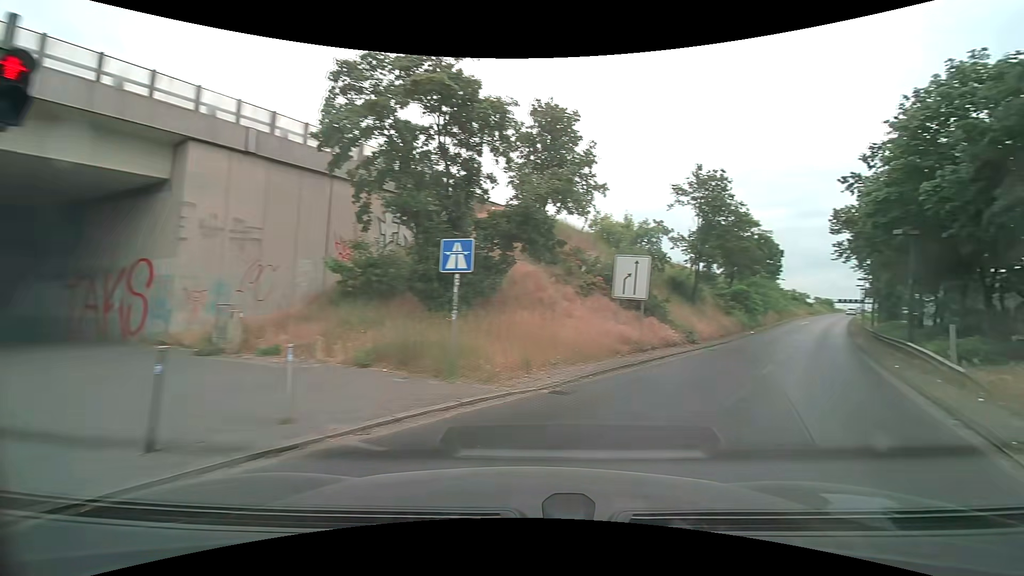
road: motorway_link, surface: asphalt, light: Day
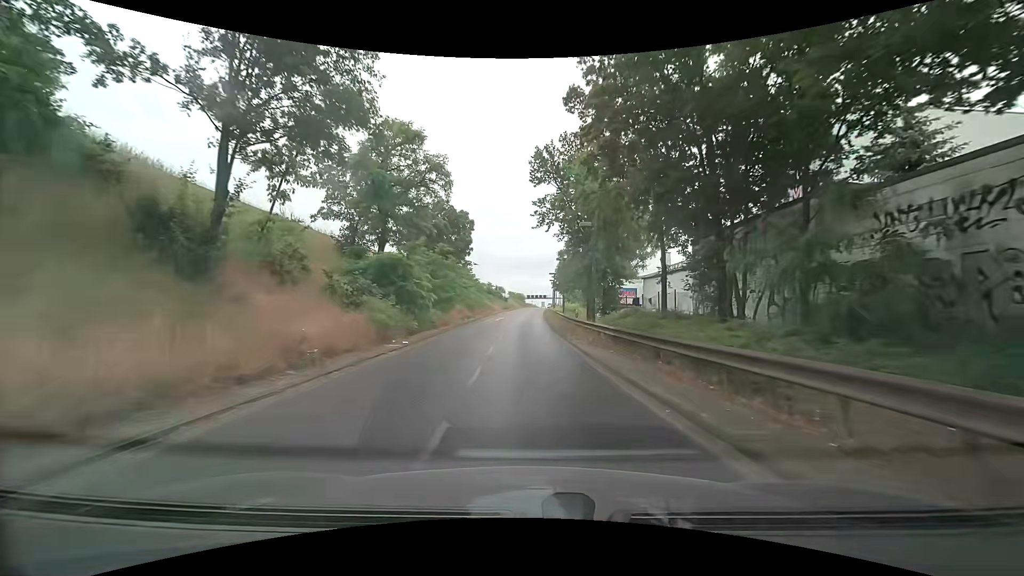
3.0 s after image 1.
(+11.2, +21.6) m; +32°
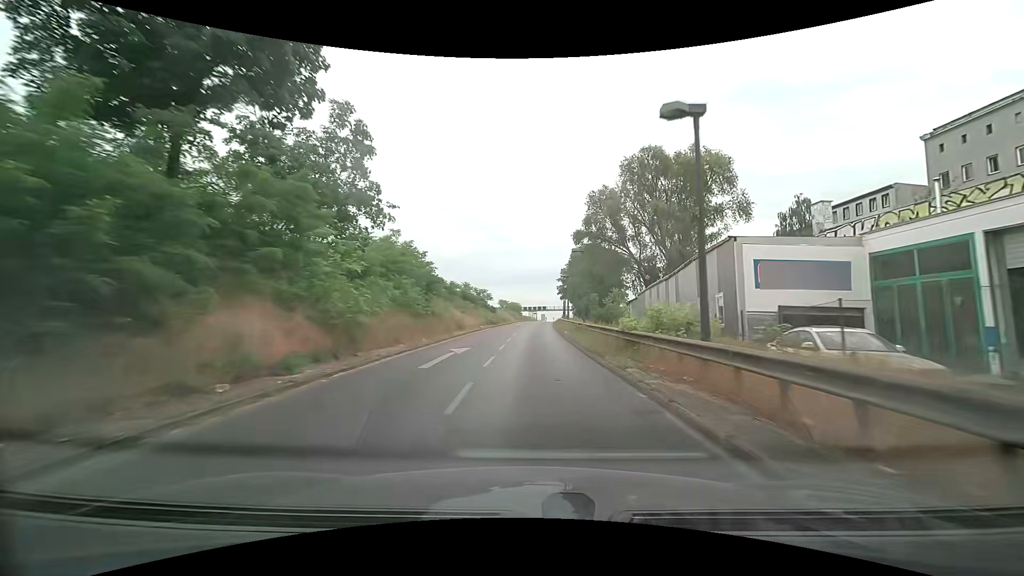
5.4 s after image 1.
(+0.2, +33.4) m; +1°
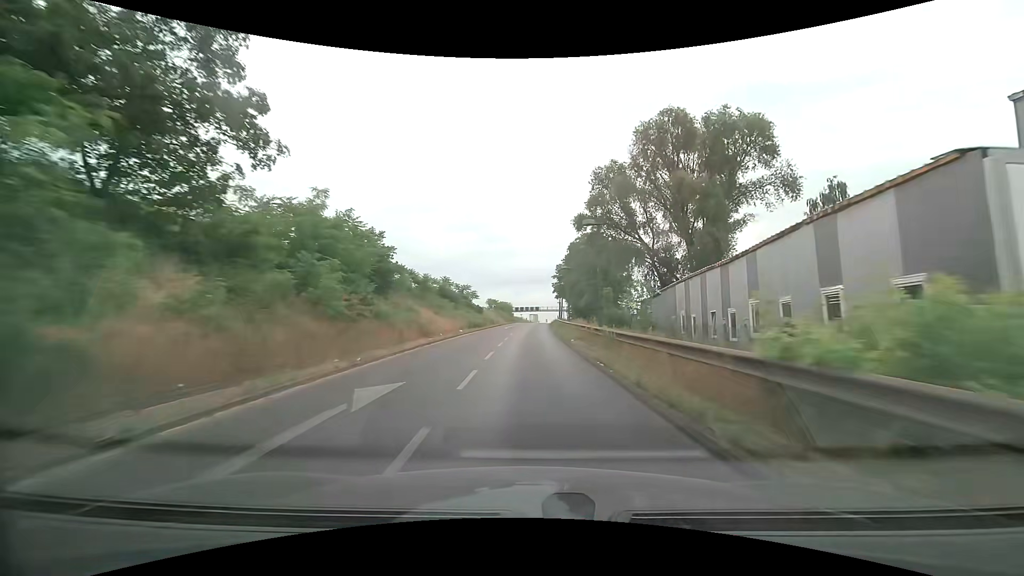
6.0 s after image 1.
(+0.1, +9.8) m; +1°
